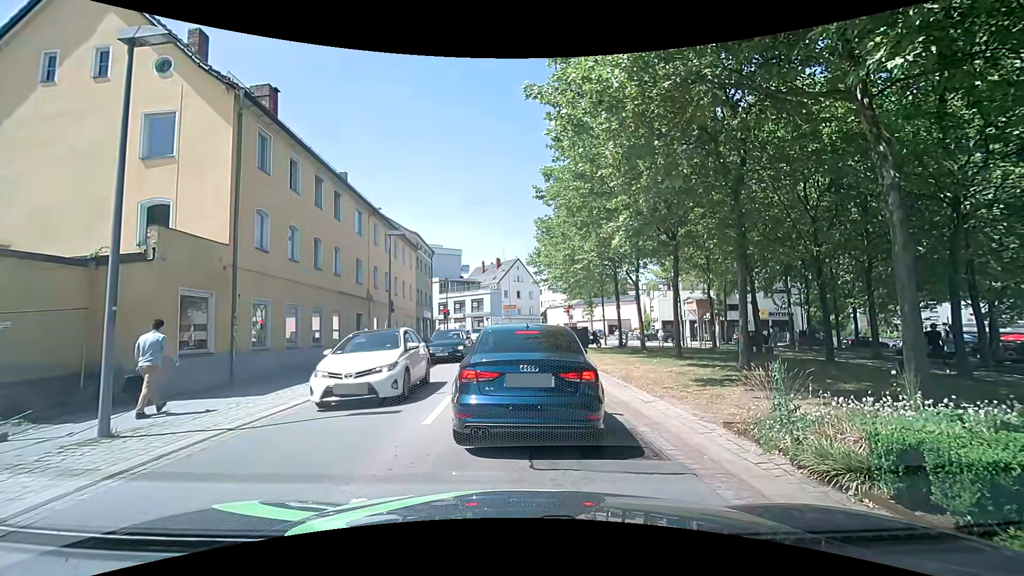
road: tertiary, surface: asphalt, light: Day
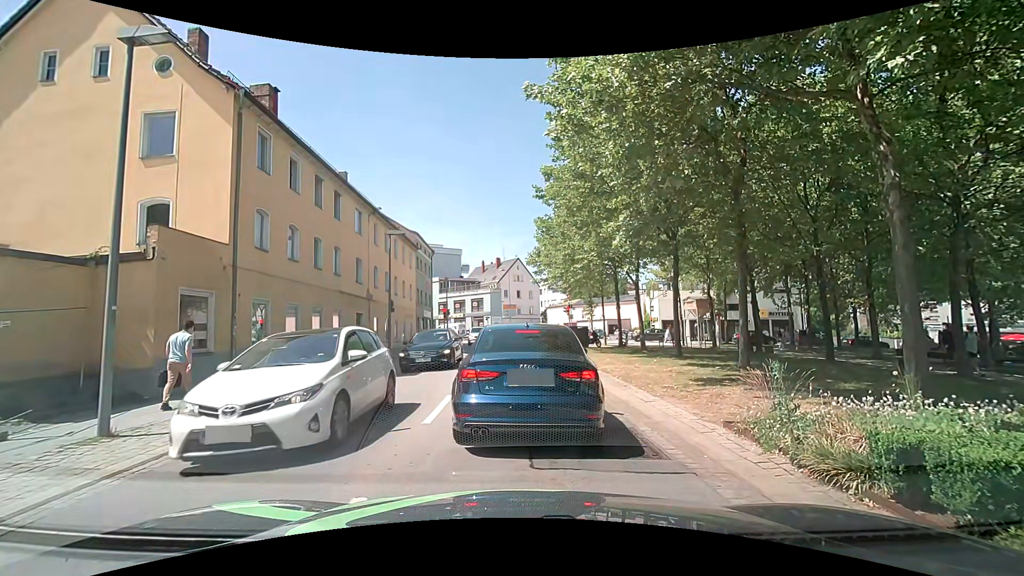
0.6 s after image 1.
(0.0, 0.0) m; 0°
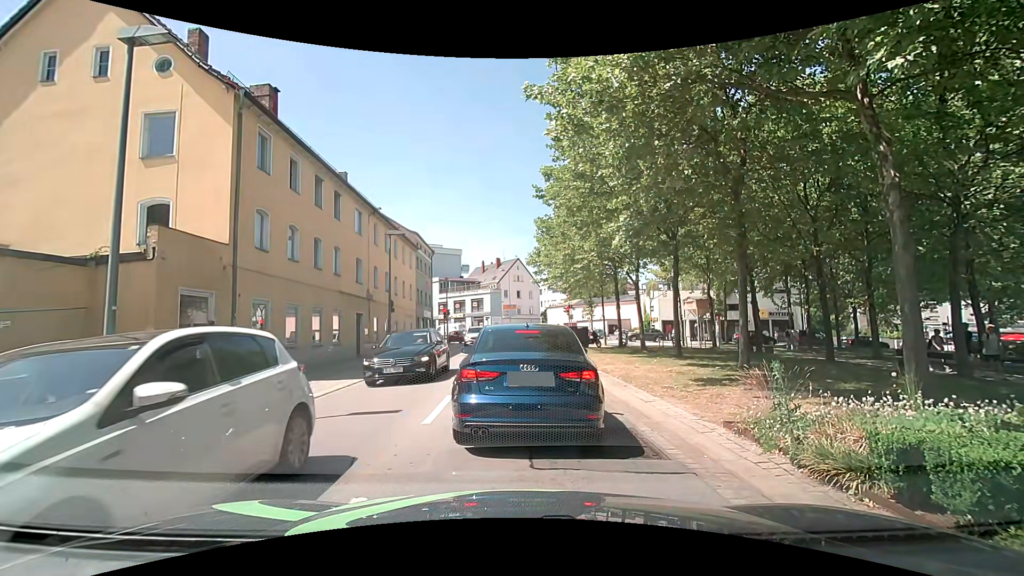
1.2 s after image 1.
(0.0, 0.0) m; 0°
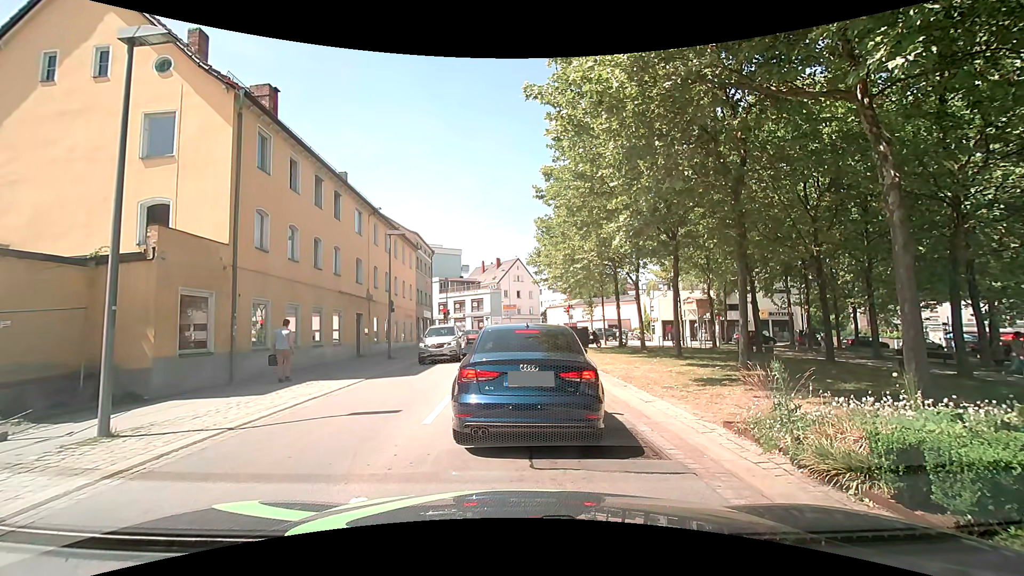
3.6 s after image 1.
(0.0, 0.0) m; 0°
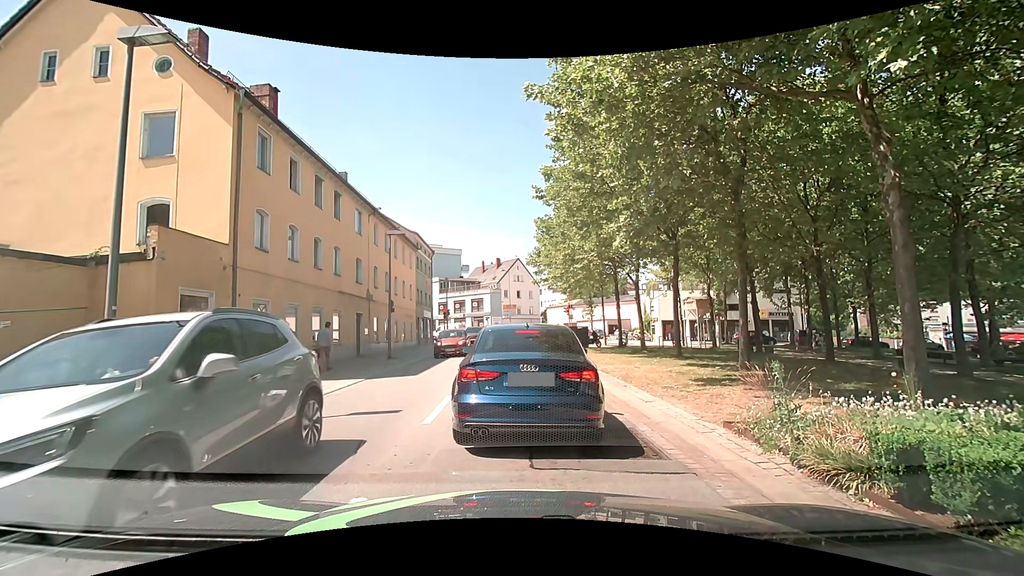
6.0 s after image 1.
(0.0, 0.0) m; 0°
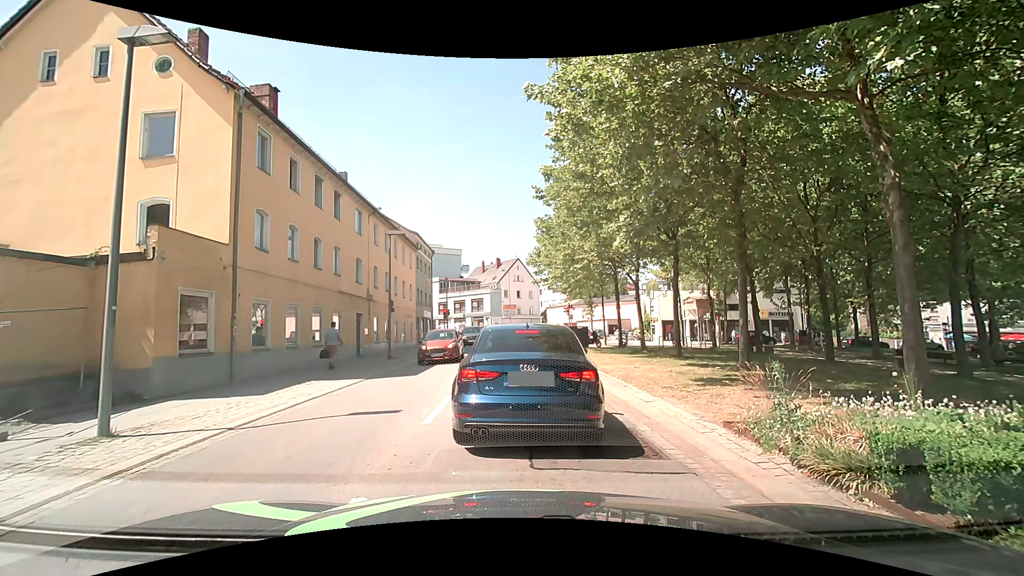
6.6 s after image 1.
(0.0, 0.0) m; 0°
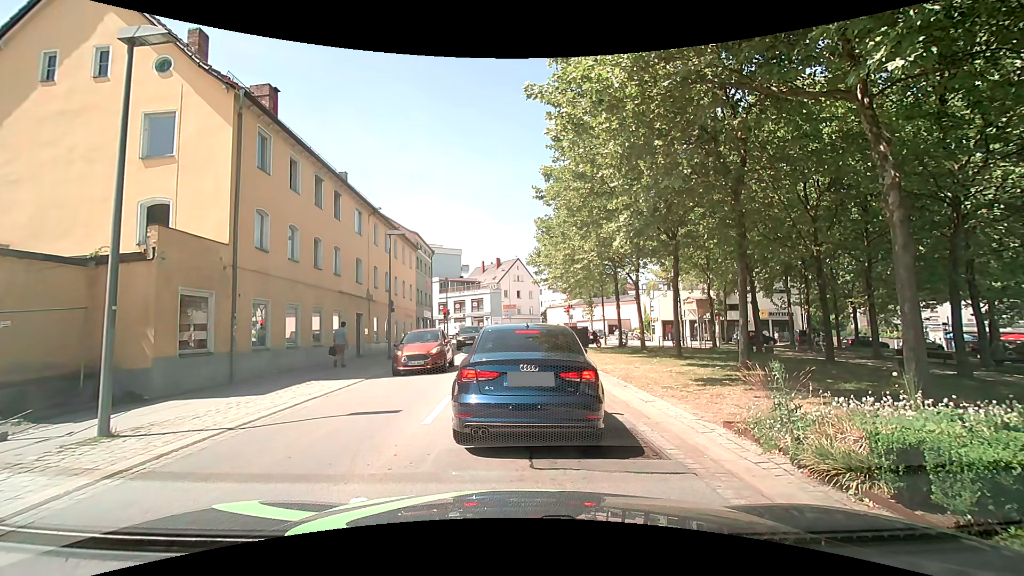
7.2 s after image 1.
(0.0, 0.0) m; 0°
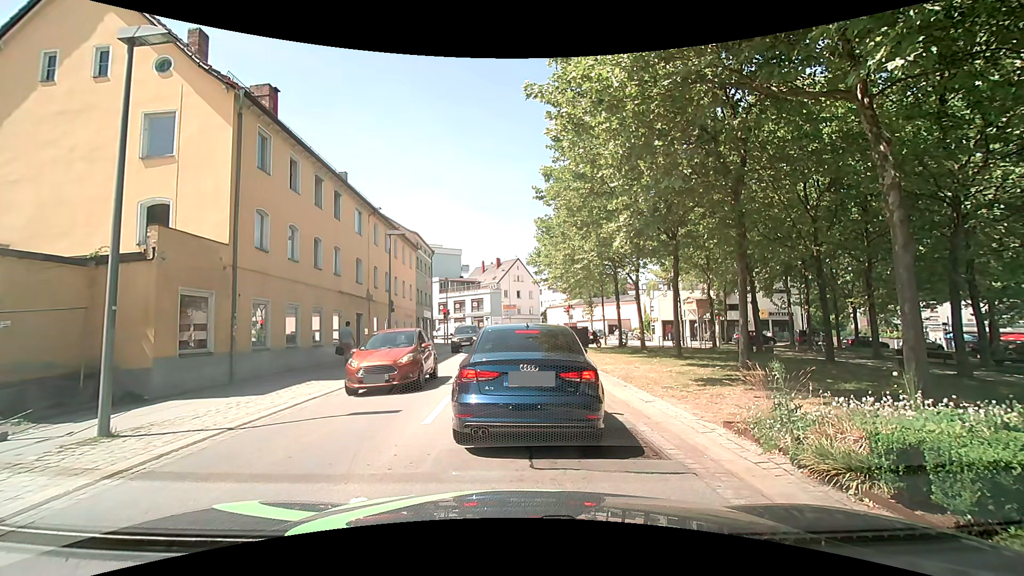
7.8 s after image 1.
(0.0, 0.0) m; 0°
